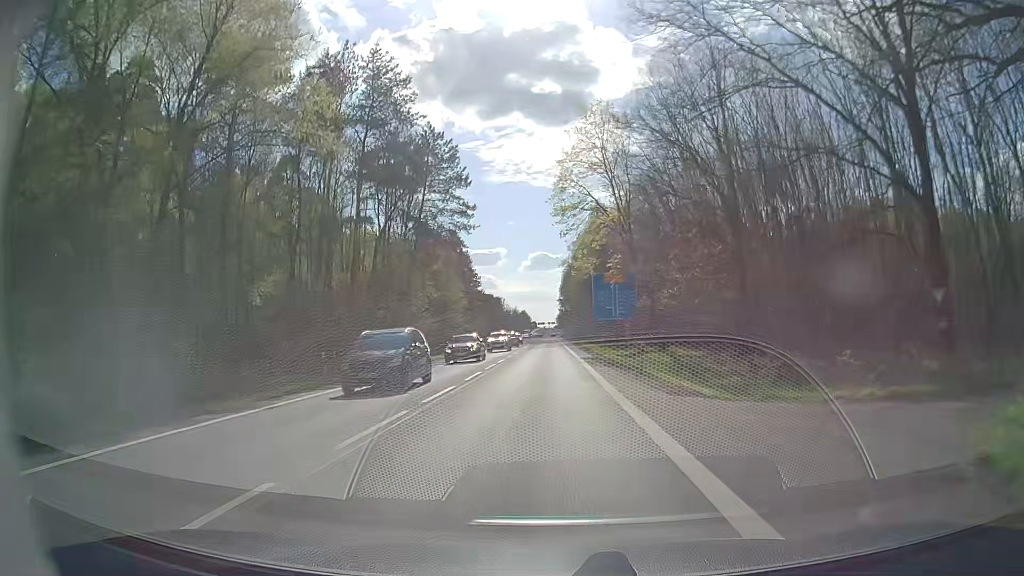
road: secondary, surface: asphalt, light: Day
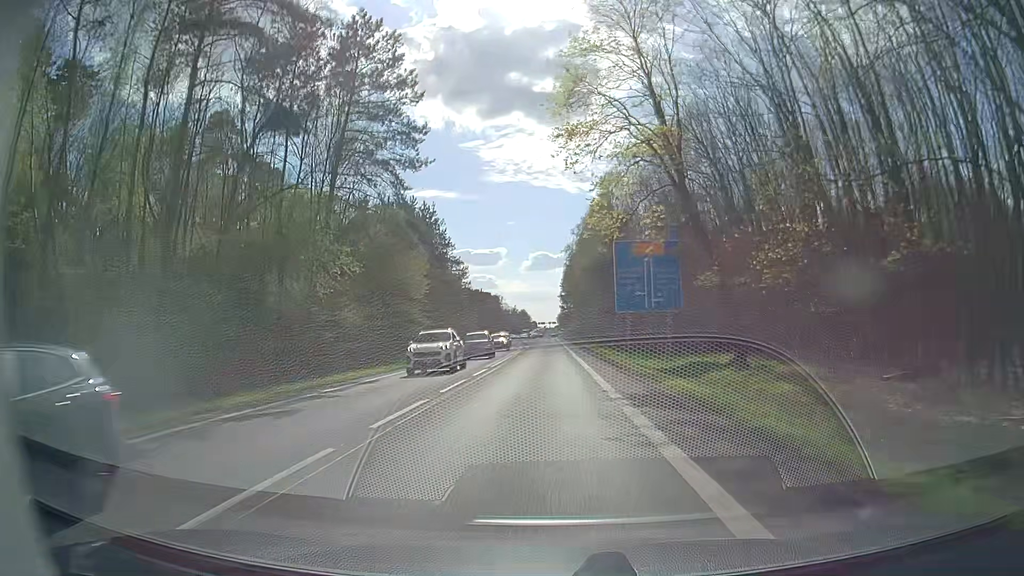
(+0.1, +22.2) m; 0°
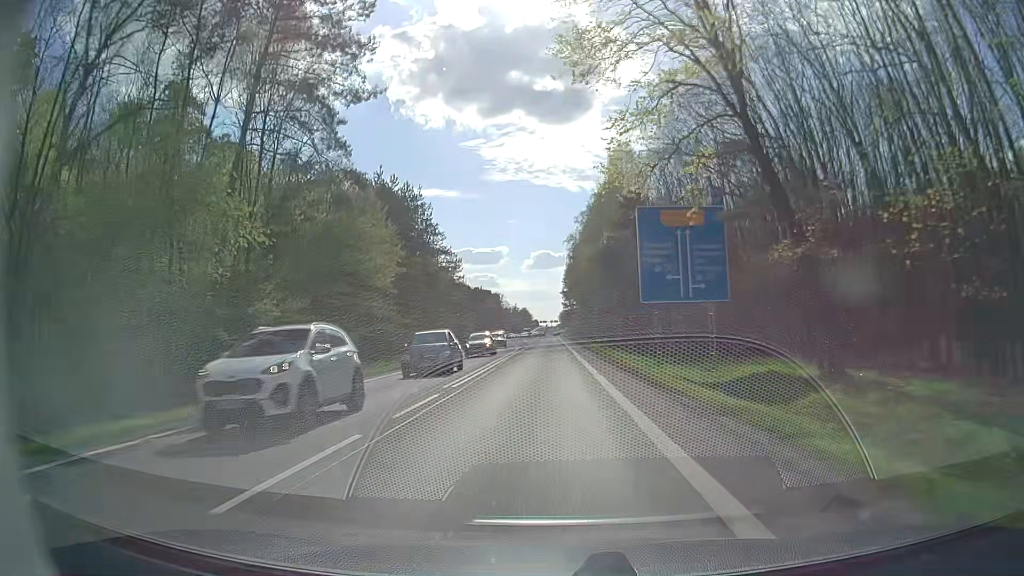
(0.0, +11.0) m; 0°
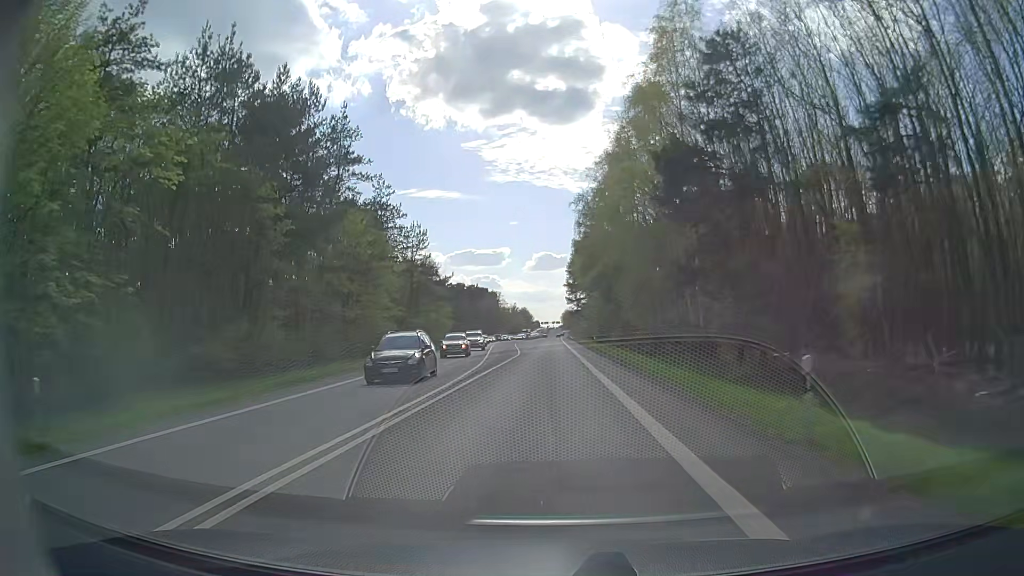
(-0.2, +32.5) m; -1°
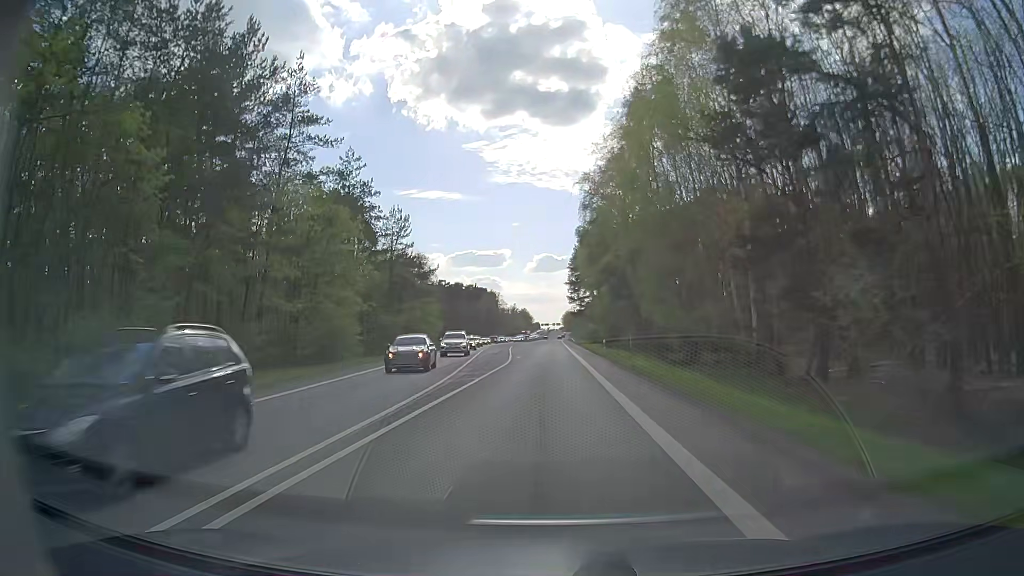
(0.0, +10.8) m; 0°
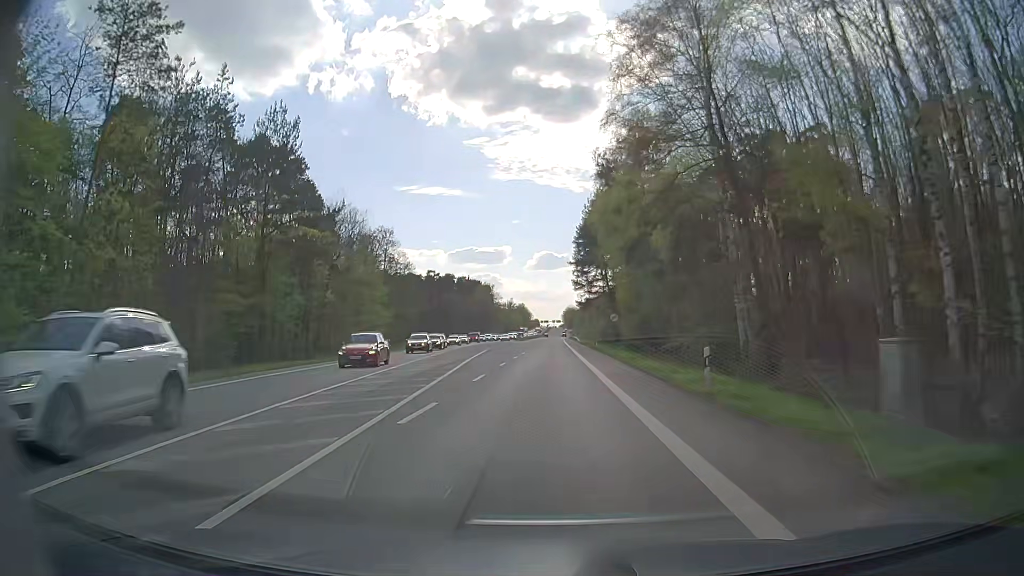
(0.0, +32.3) m; 0°
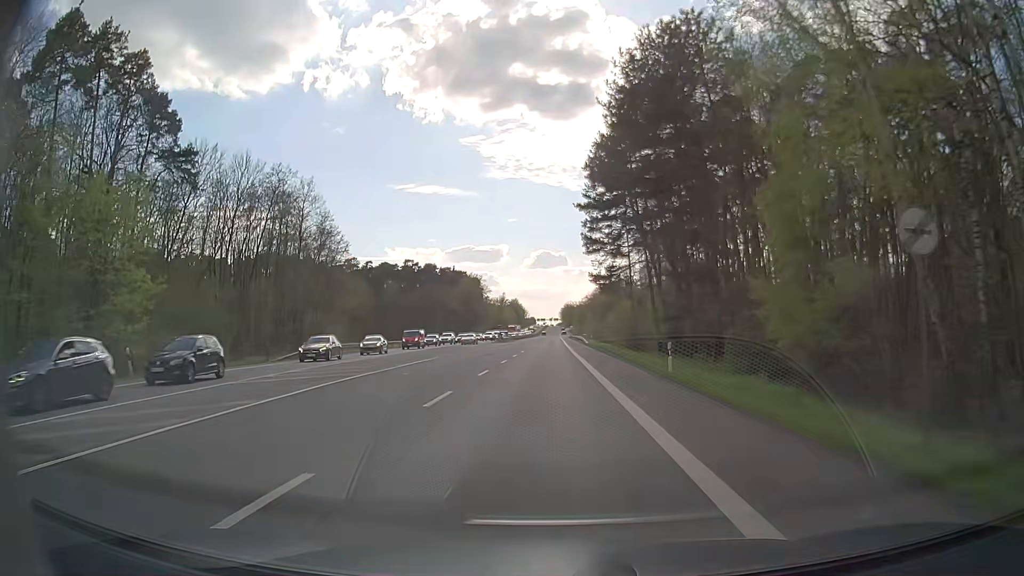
(+0.1, +42.5) m; 0°
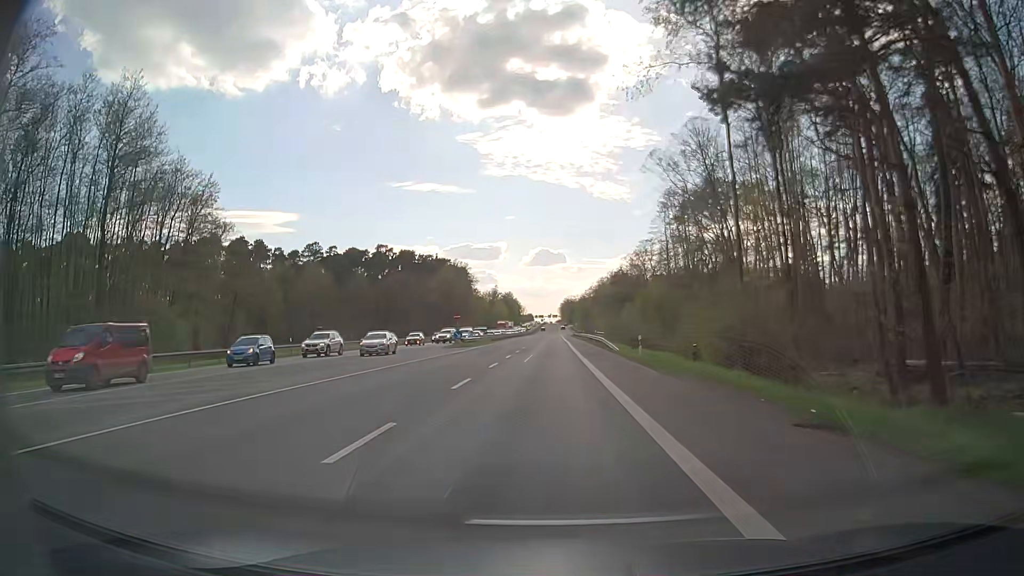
(0.0, +41.3) m; 0°
(0, +10) (0, +20) (0, +30) (0, +40) (0, +50) (0, +60) (0, +70) (0, +80) (0, +90) (0, +100) m
